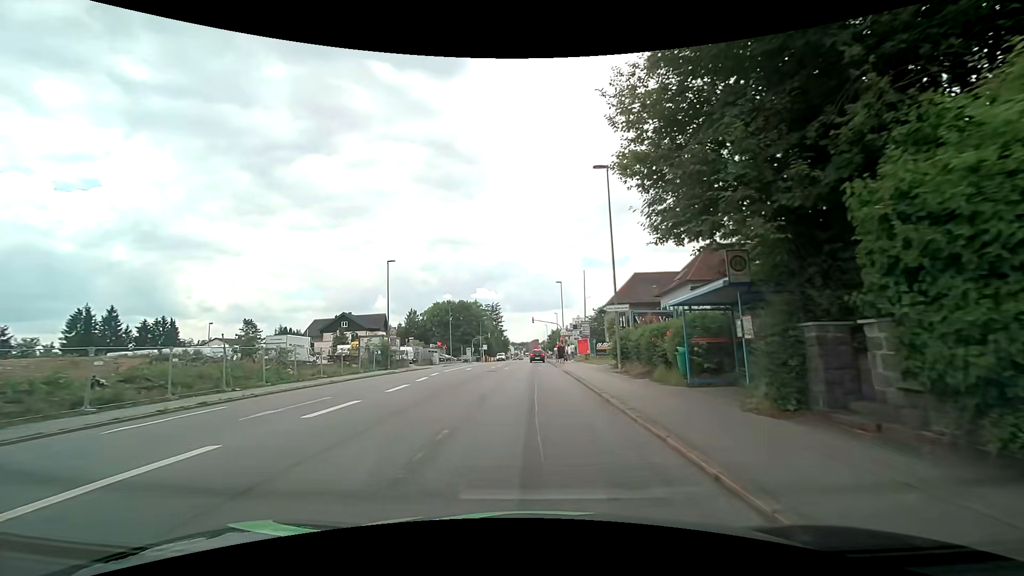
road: tertiary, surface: asphalt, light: Day
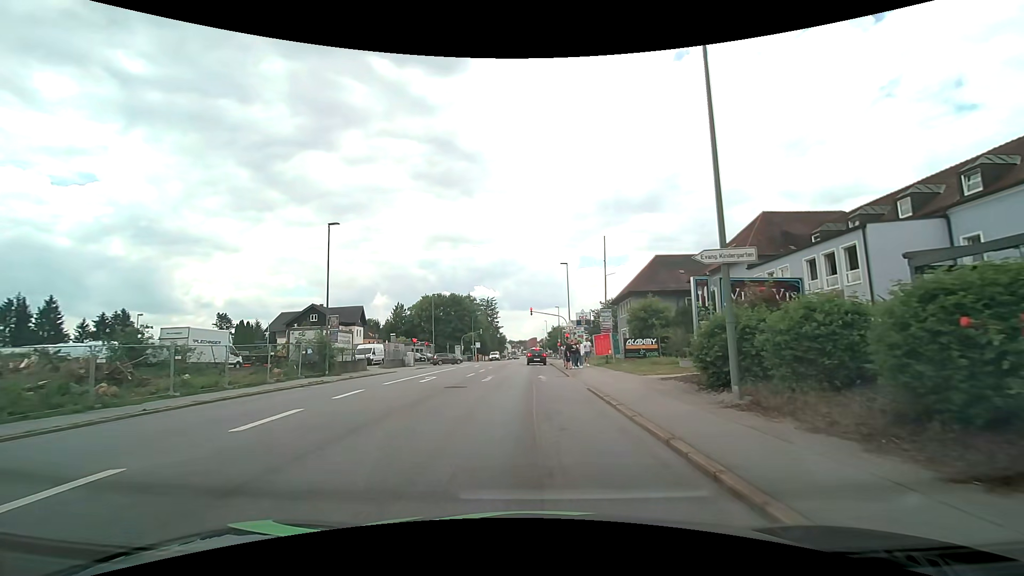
(0.0, +13.7) m; 0°
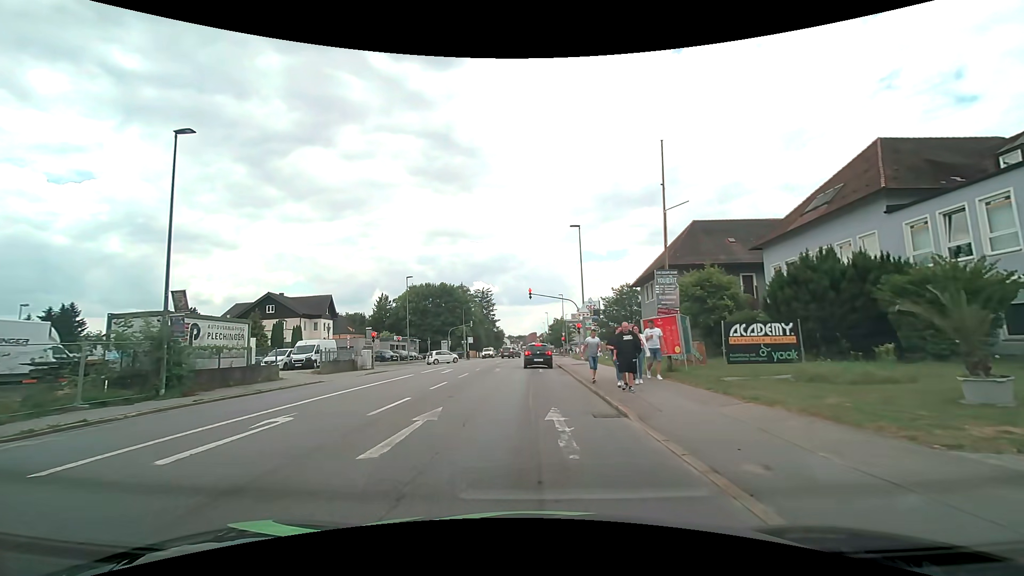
(0.0, +14.3) m; 0°
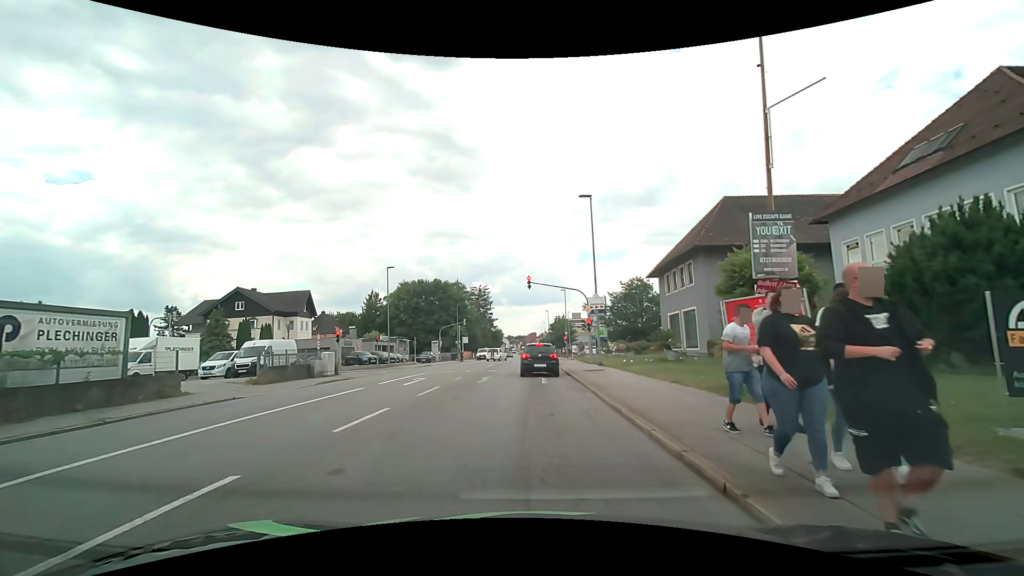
(-0.1, +7.5) m; -1°
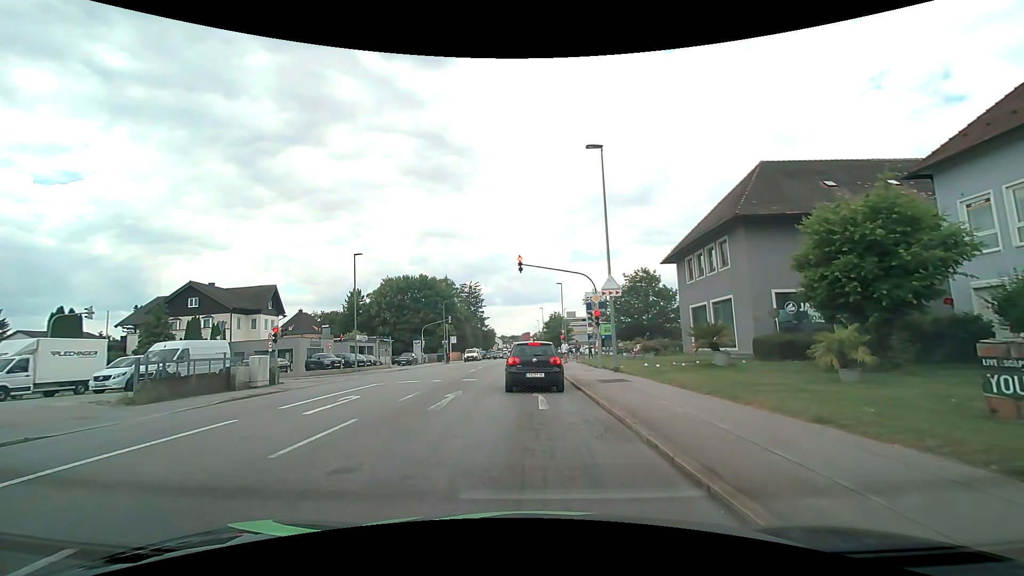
(+0.1, +7.5) m; +1°
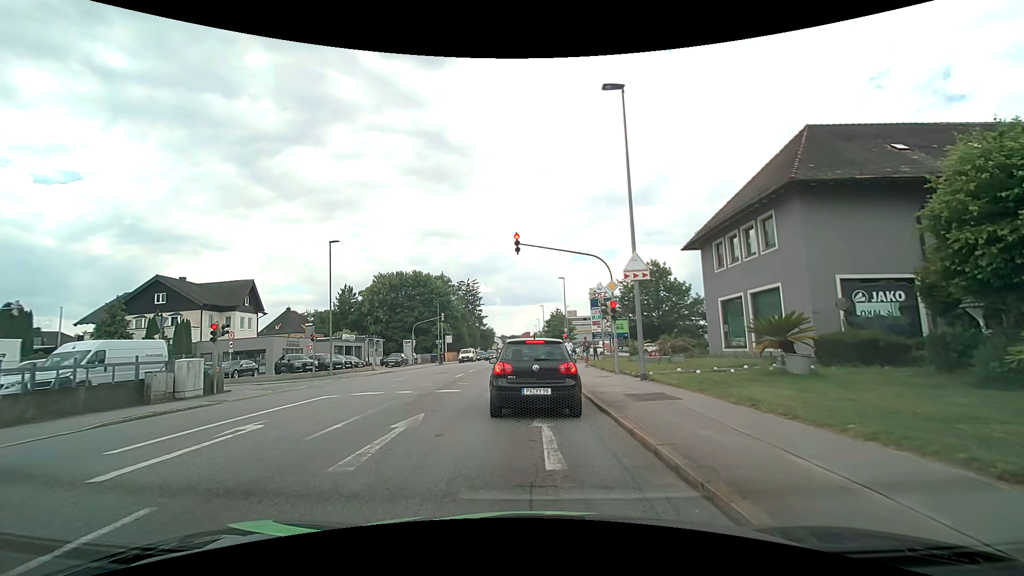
(0.0, +5.1) m; -1°
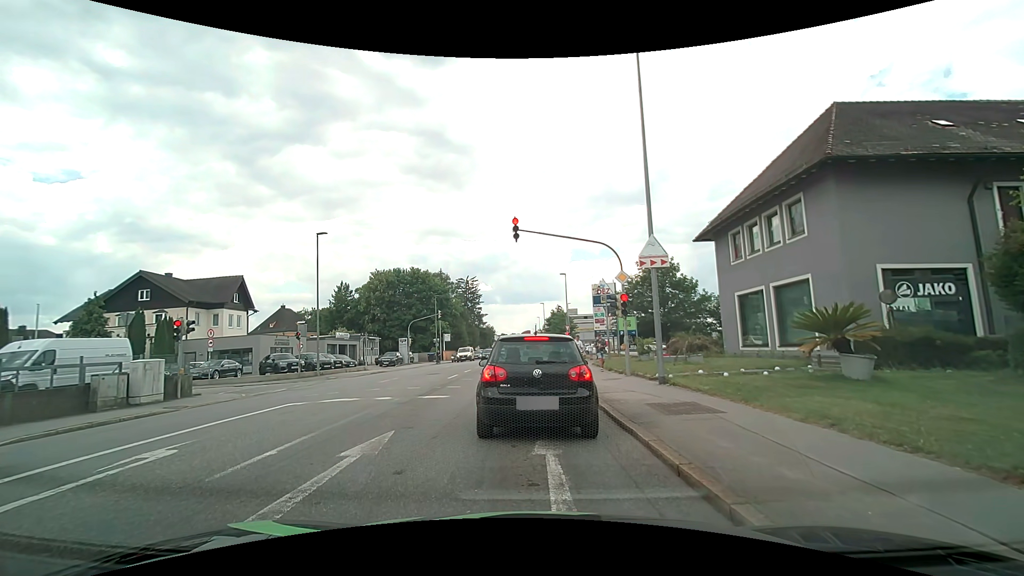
(+0.1, +2.2) m; +2°
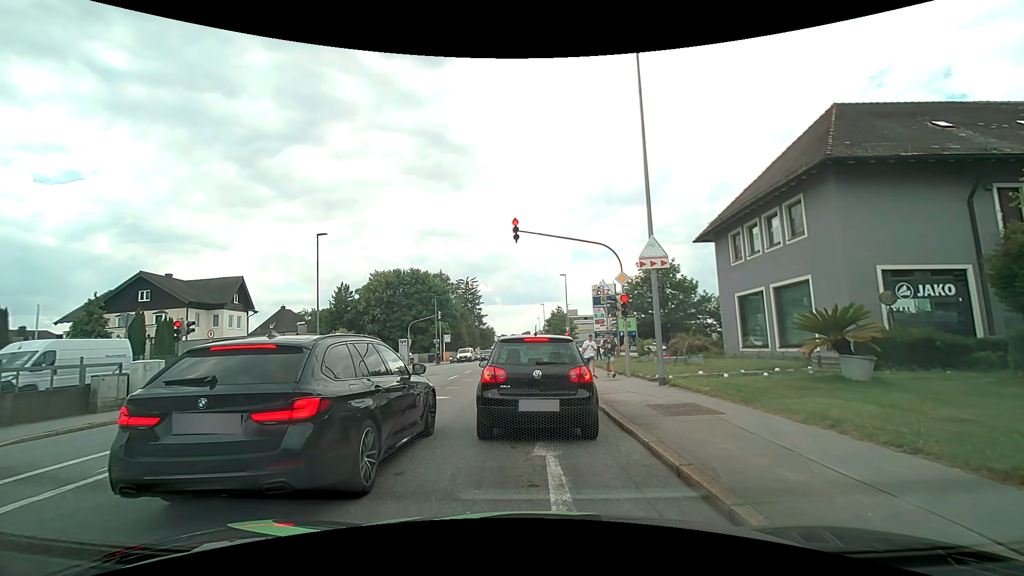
(0.0, +0.1) m; 0°
(0, +10) (-1, +20) (-1, +30) (-1, +40) (-2, +50) (-2, +60) (-3, +70) (-3, +80) (-4, +90) (-4, +100) m
